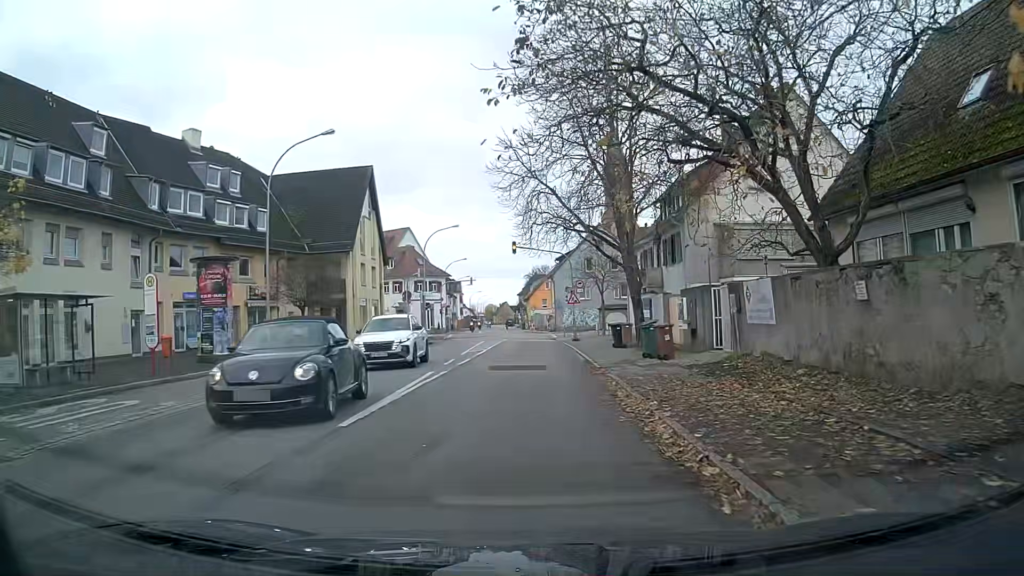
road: tertiary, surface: asphalt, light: Day
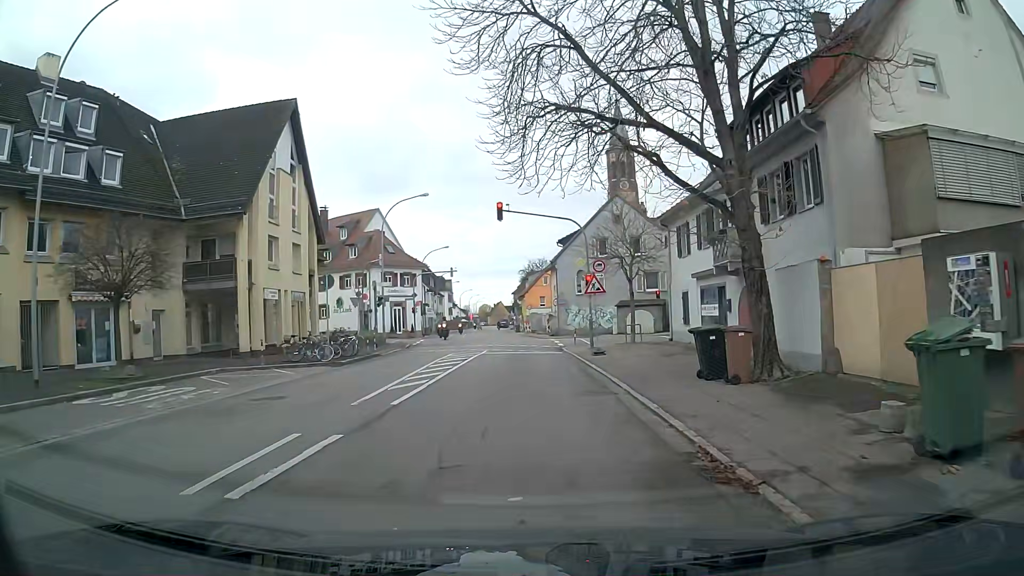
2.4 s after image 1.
(0.0, +15.9) m; 0°
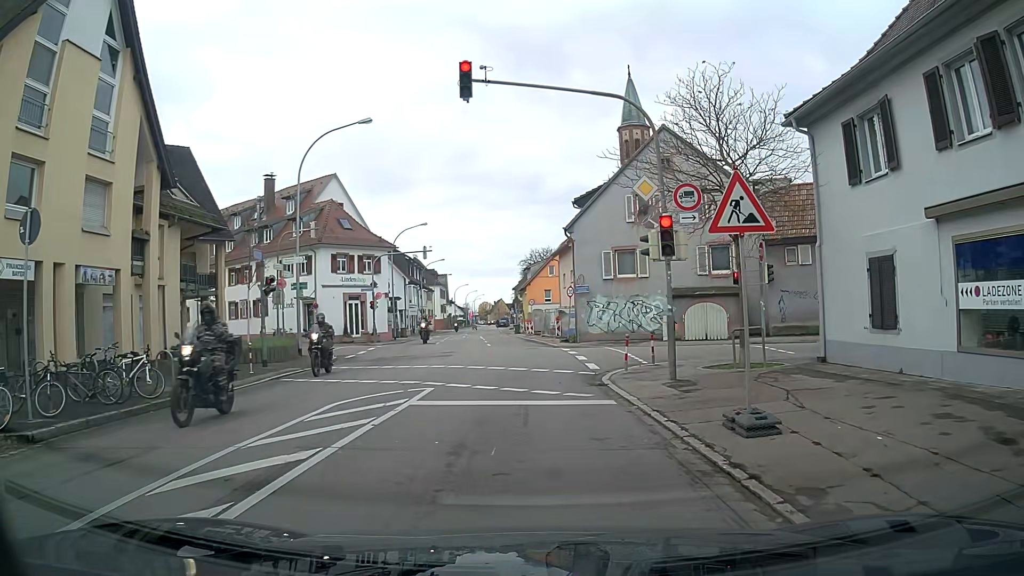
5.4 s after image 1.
(-0.1, +17.1) m; -1°
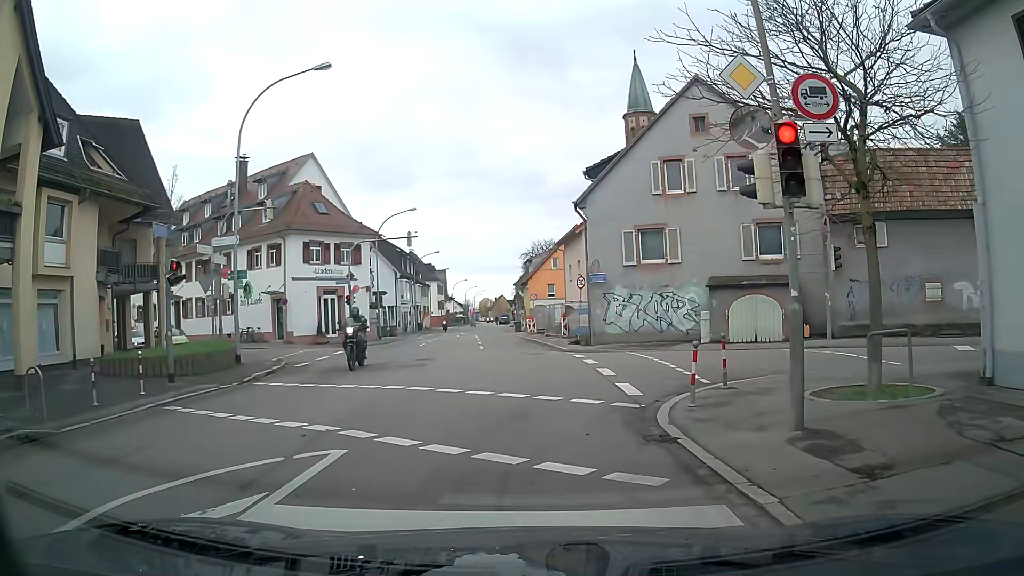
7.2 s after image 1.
(0.0, +6.2) m; -1°
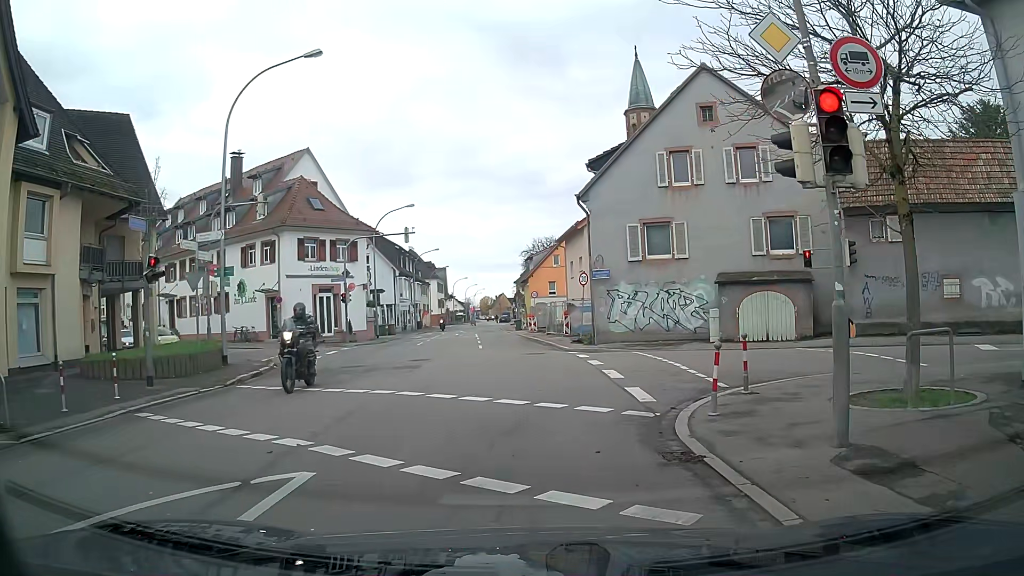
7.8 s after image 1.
(0.0, +1.0) m; -1°
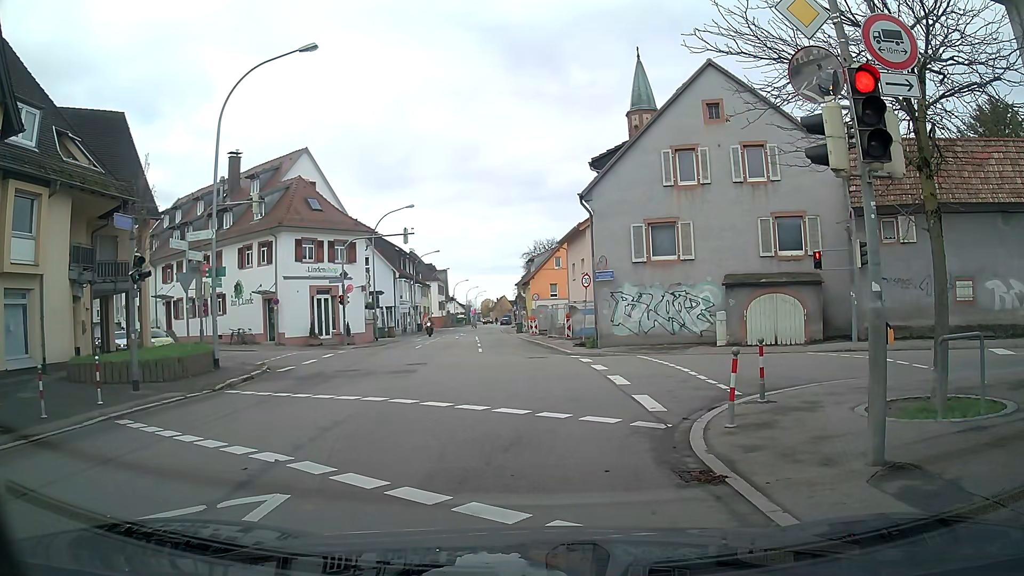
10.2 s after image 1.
(0.0, +0.7) m; 0°
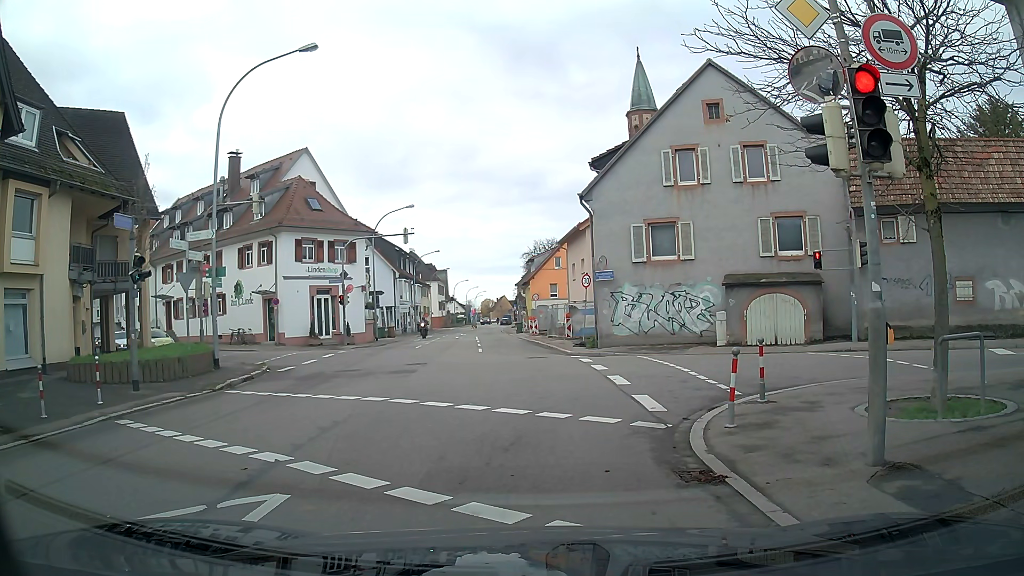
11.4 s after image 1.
(0.0, 0.0) m; 0°
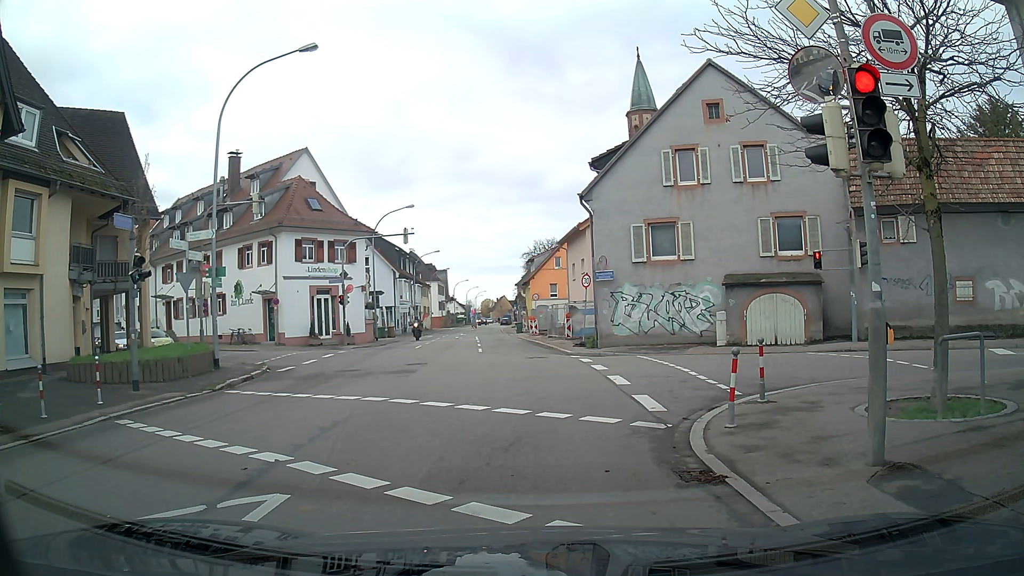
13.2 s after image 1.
(0.0, 0.0) m; 0°
